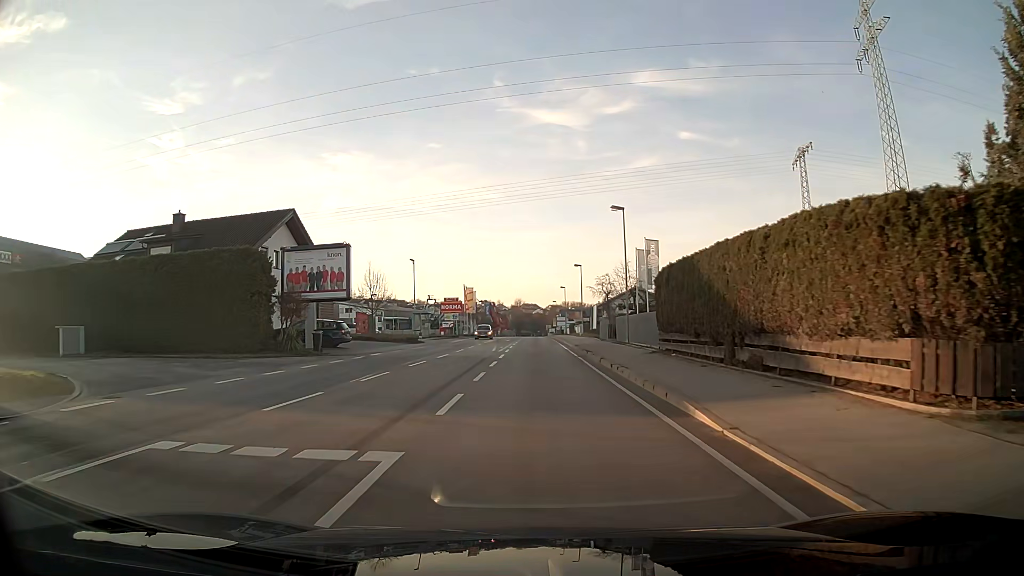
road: primary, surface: asphalt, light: Day
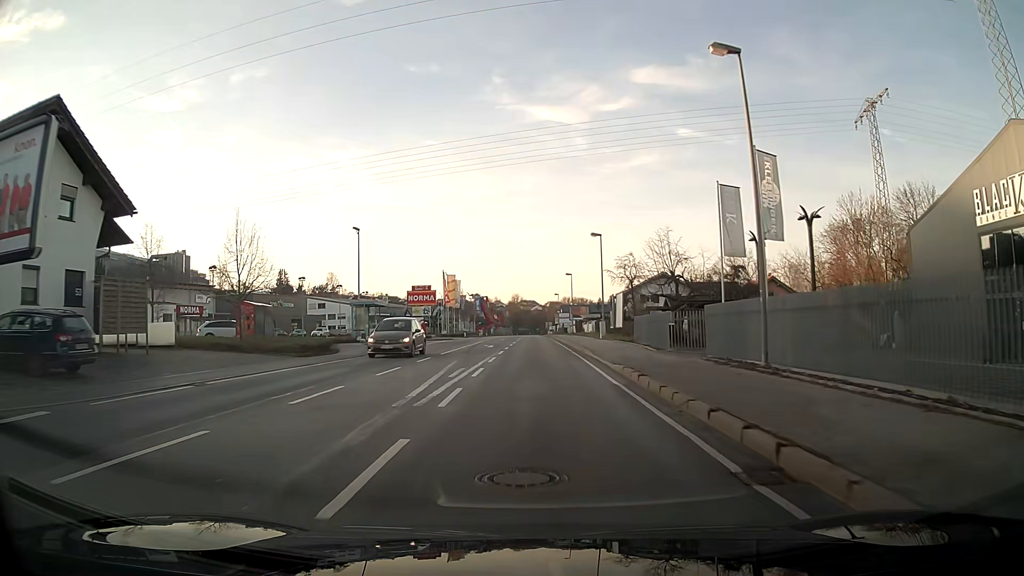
(0.0, +23.6) m; 0°
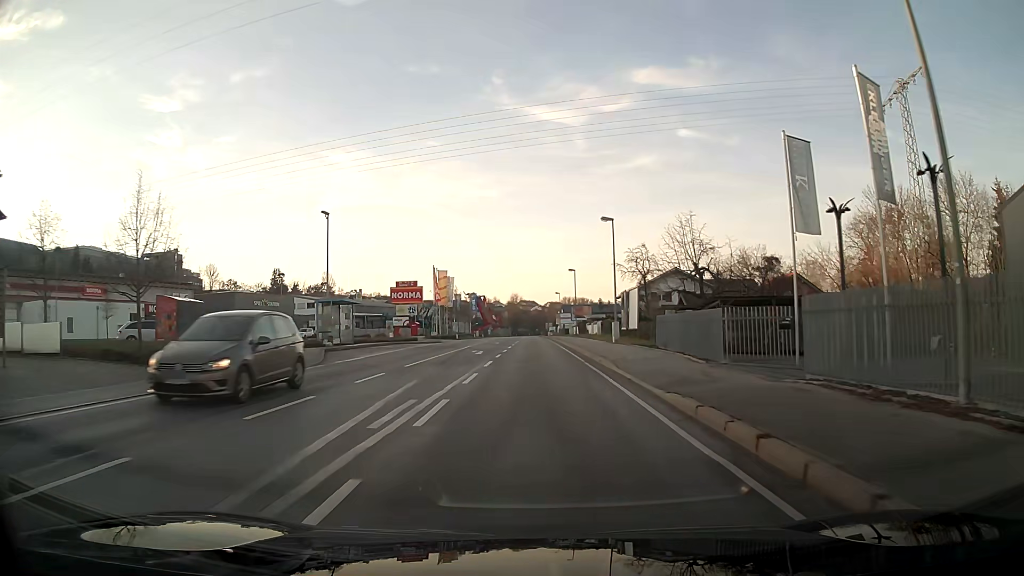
(0.0, +8.0) m; 0°
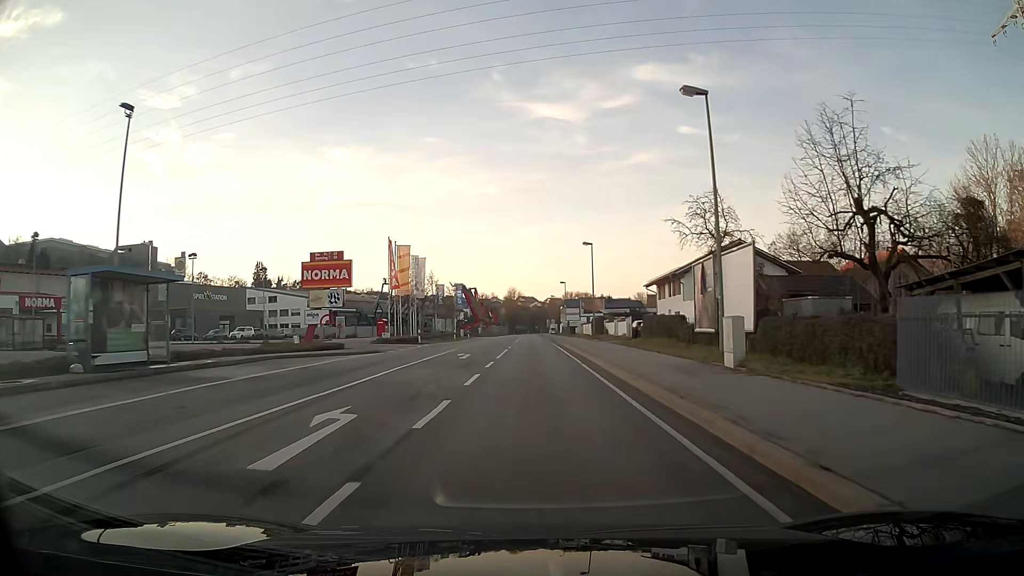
(0.0, +24.1) m; 0°
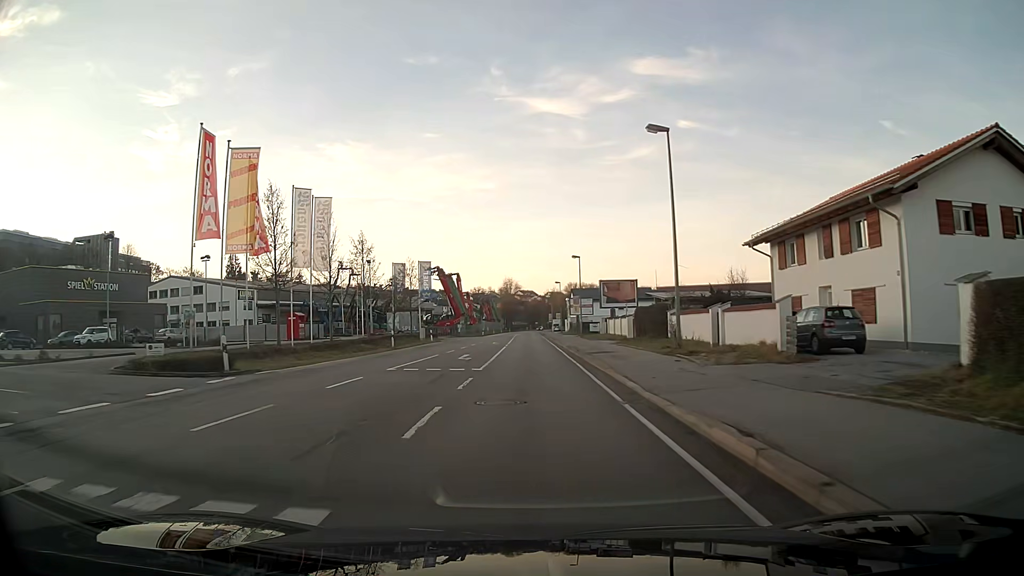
(+0.1, +32.4) m; 0°
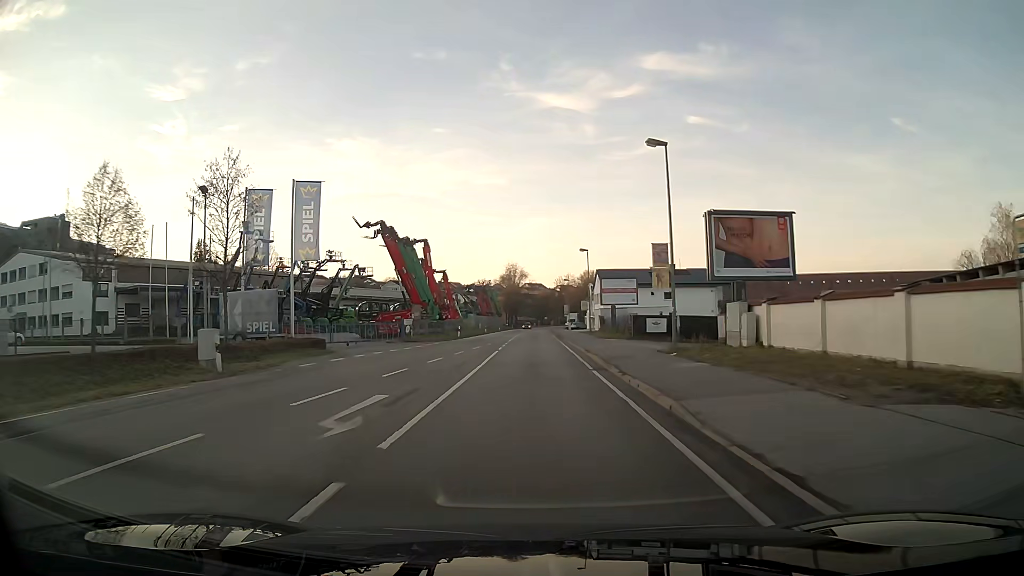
(-0.2, +41.2) m; -1°
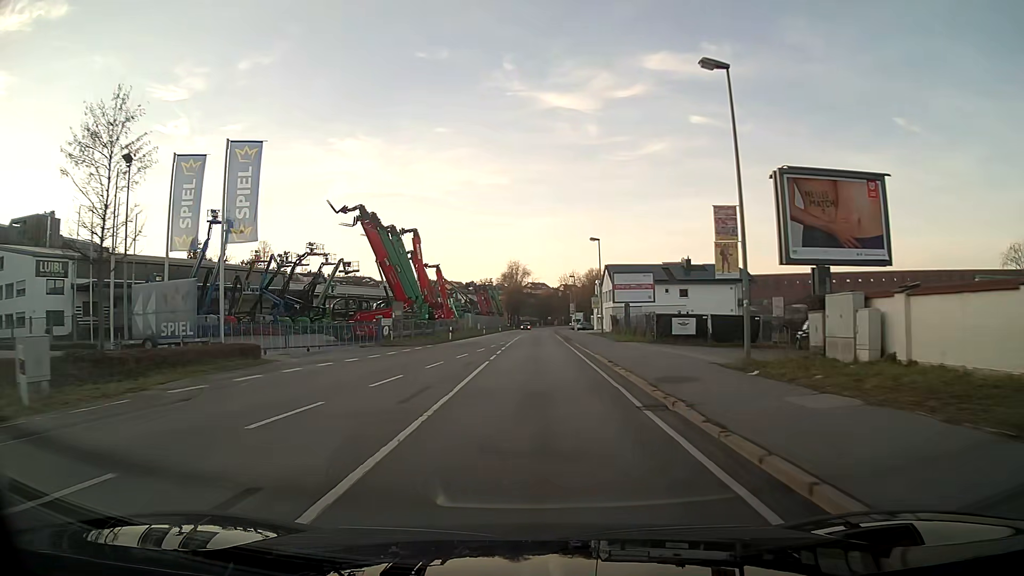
(0.0, +8.3) m; 0°
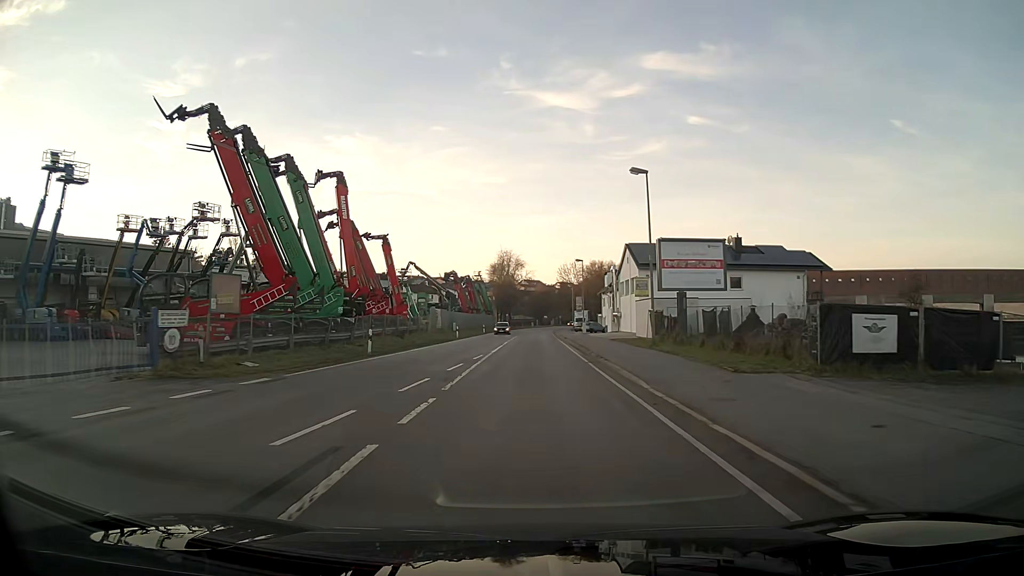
(+0.1, +24.9) m; 0°
